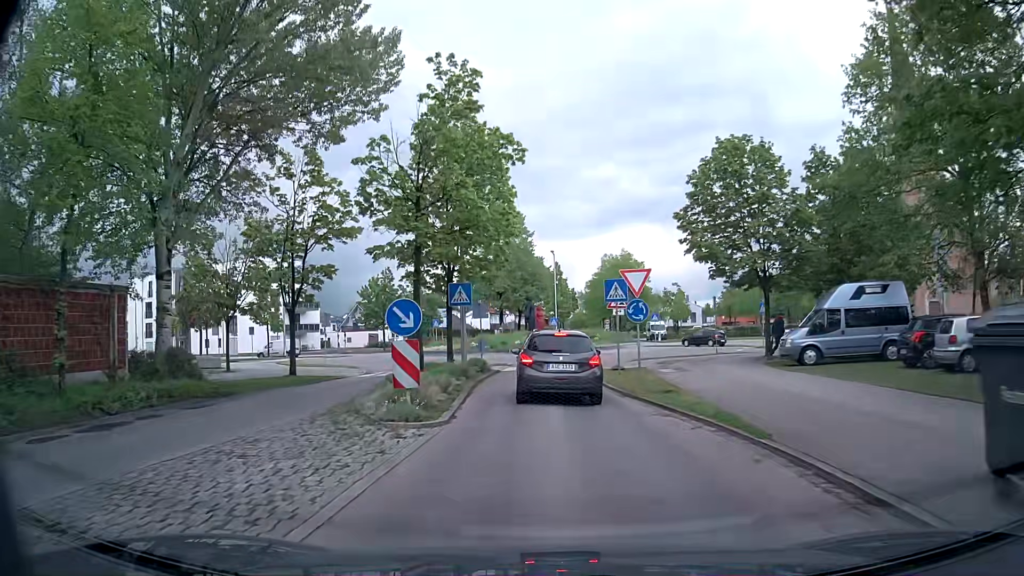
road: tertiary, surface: asphalt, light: Day
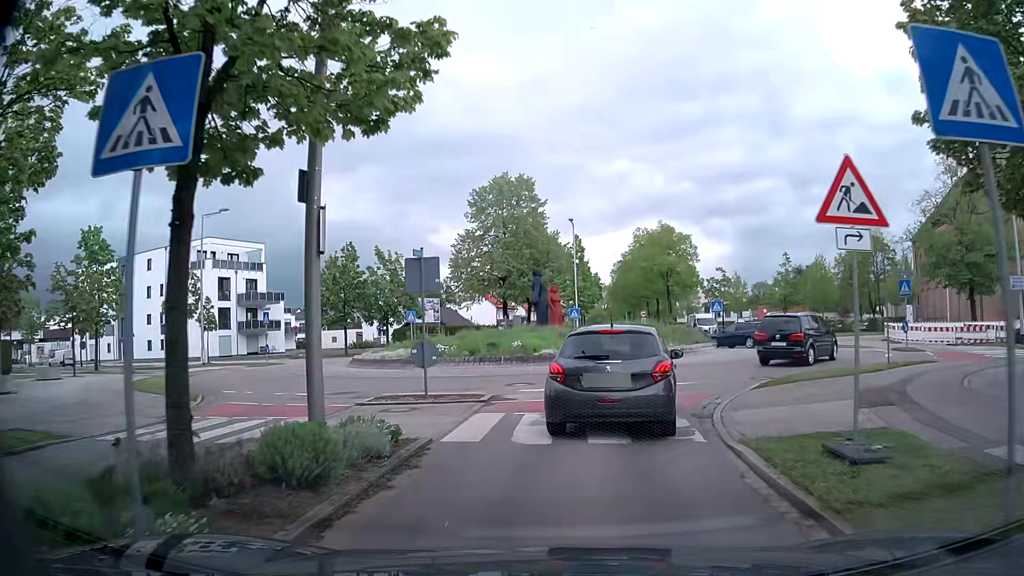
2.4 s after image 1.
(-0.1, +18.1) m; -2°
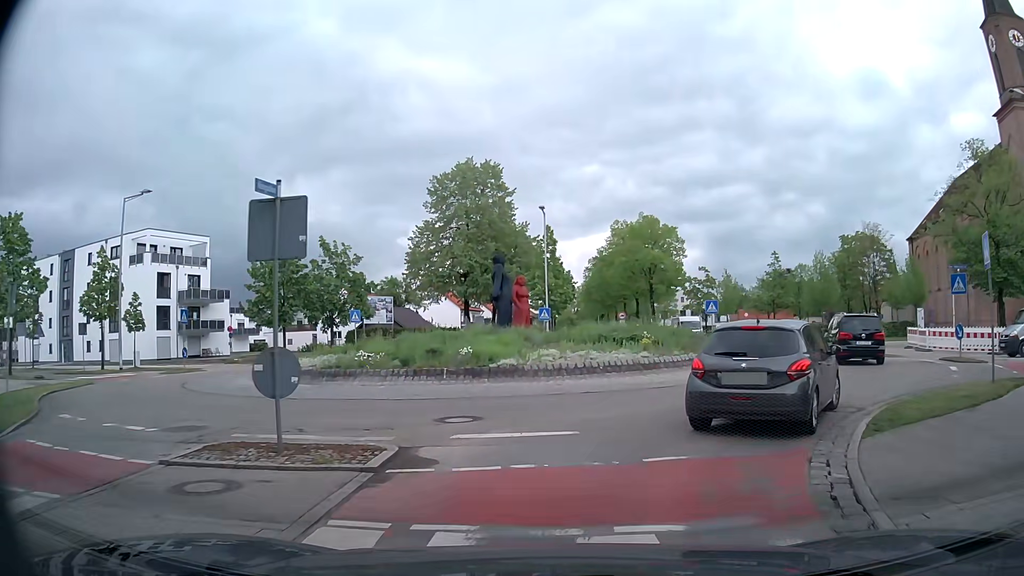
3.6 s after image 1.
(+0.1, +6.7) m; +3°
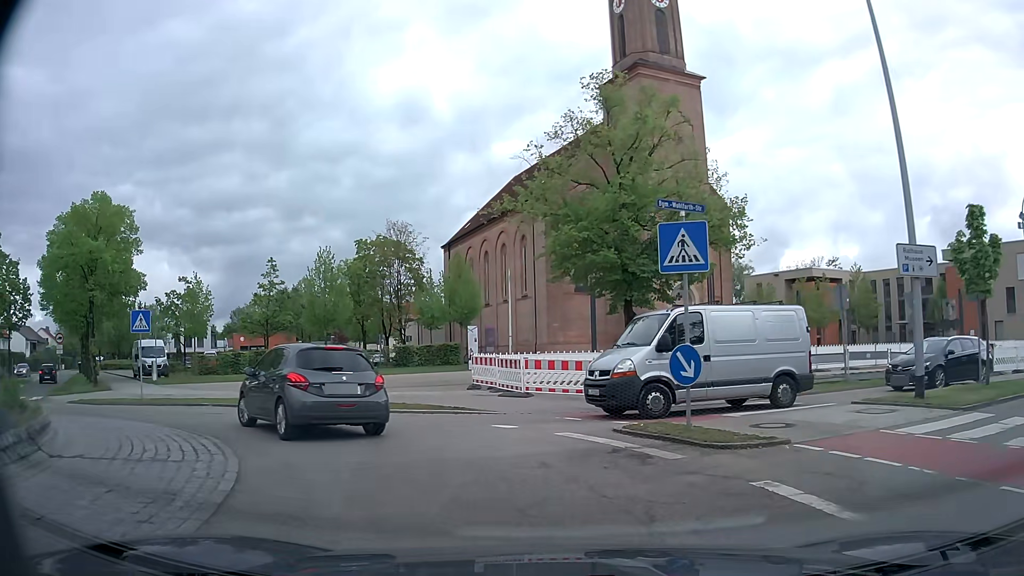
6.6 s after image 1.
(+5.2, +15.0) m; +42°
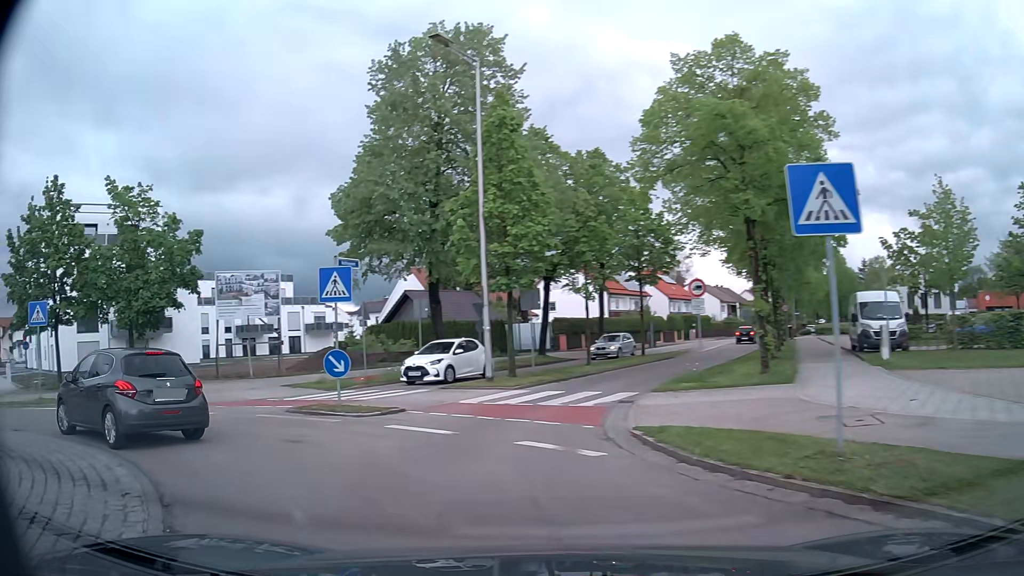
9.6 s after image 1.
(-7.2, +14.9) m; -61°
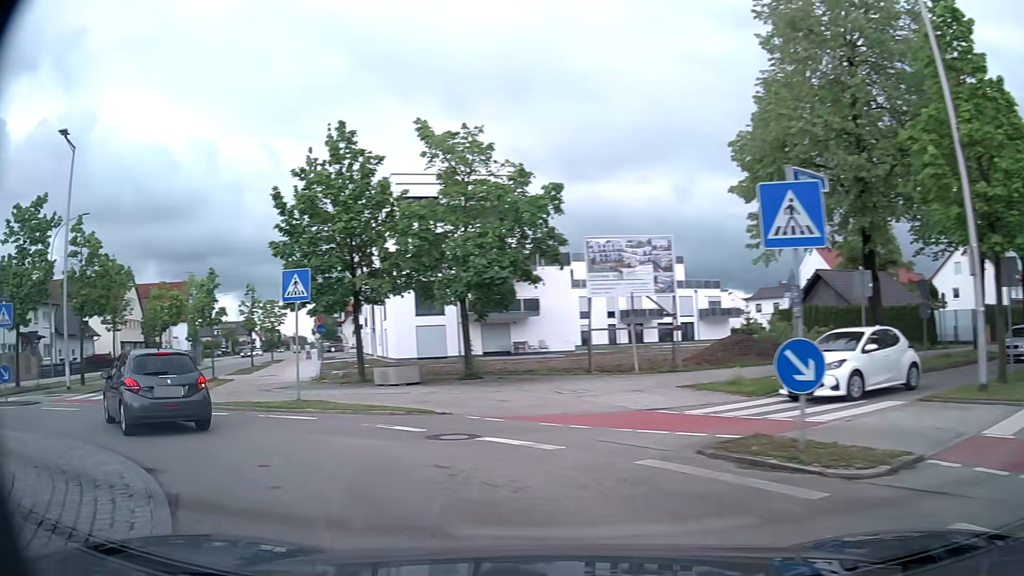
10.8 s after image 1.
(-1.9, +6.7) m; -32°
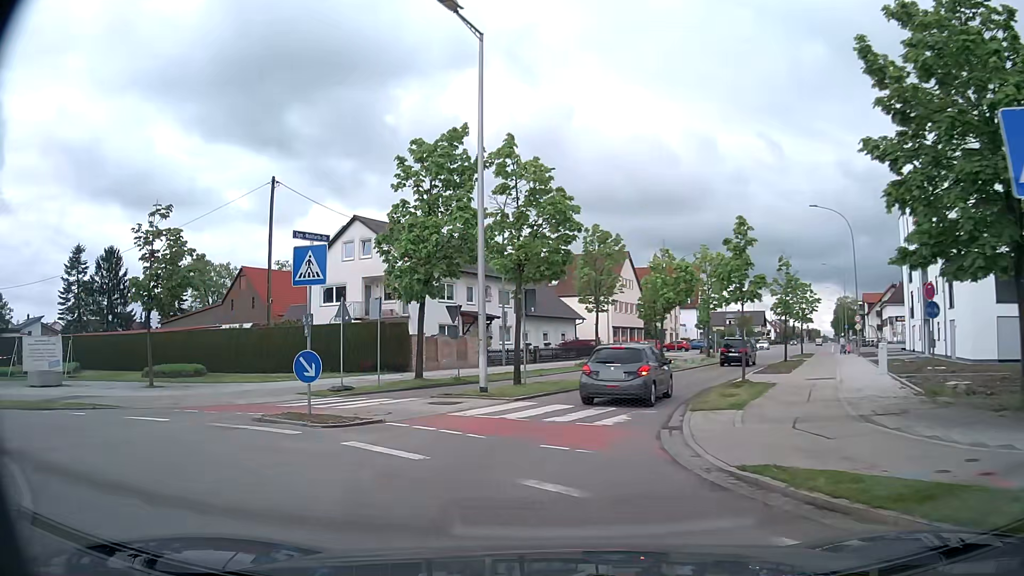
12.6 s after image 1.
(-4.9, +10.1) m; -47°
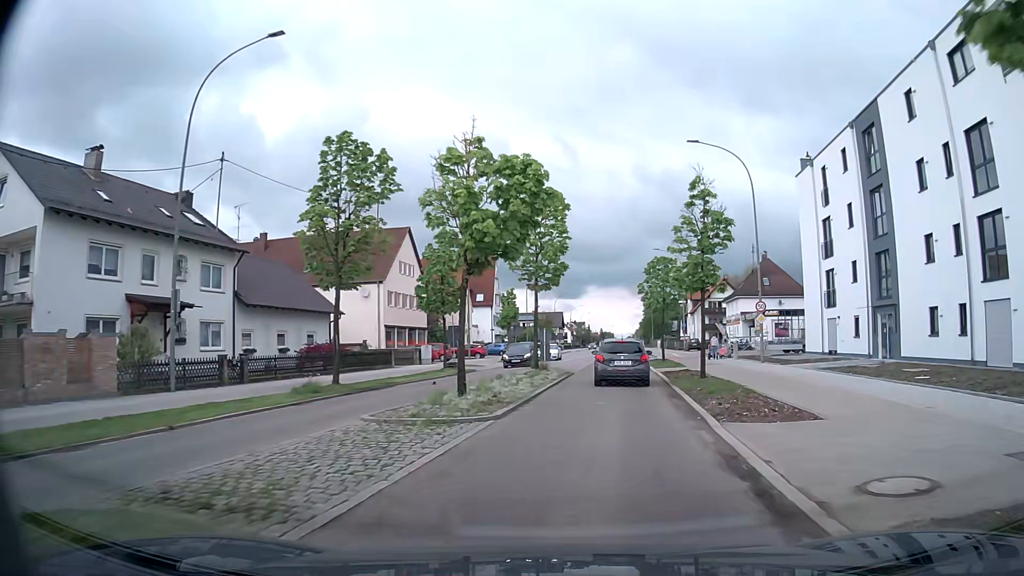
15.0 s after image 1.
(+2.4, +19.8) m; +18°
(0, +10) (+1, +20) (+3, +30) (+4, +40) (+5, +50) (+7, +60) (+8, +69) (+10, +79) (+11, +89) (+12, +99) m
